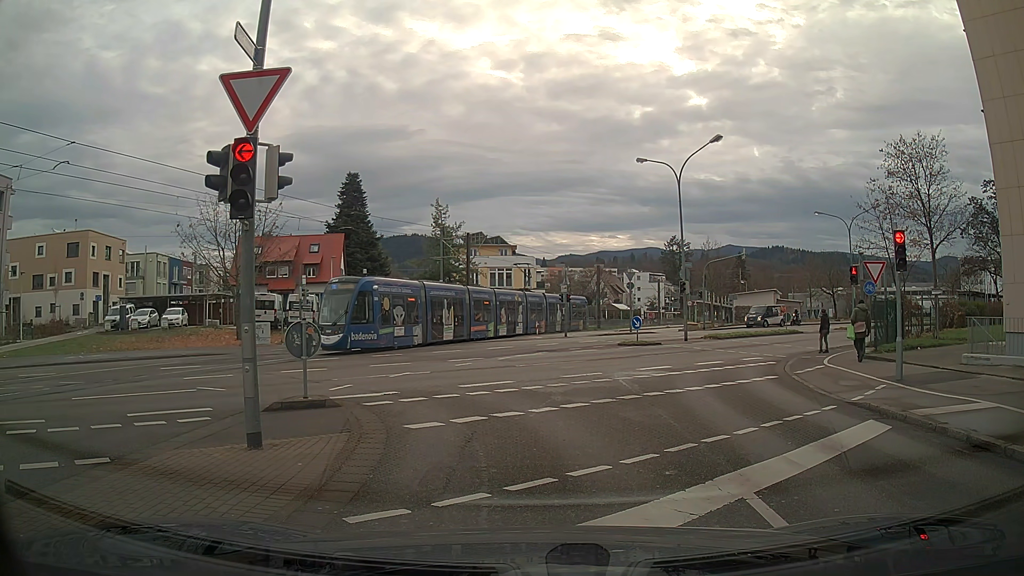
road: residential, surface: asphalt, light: Day
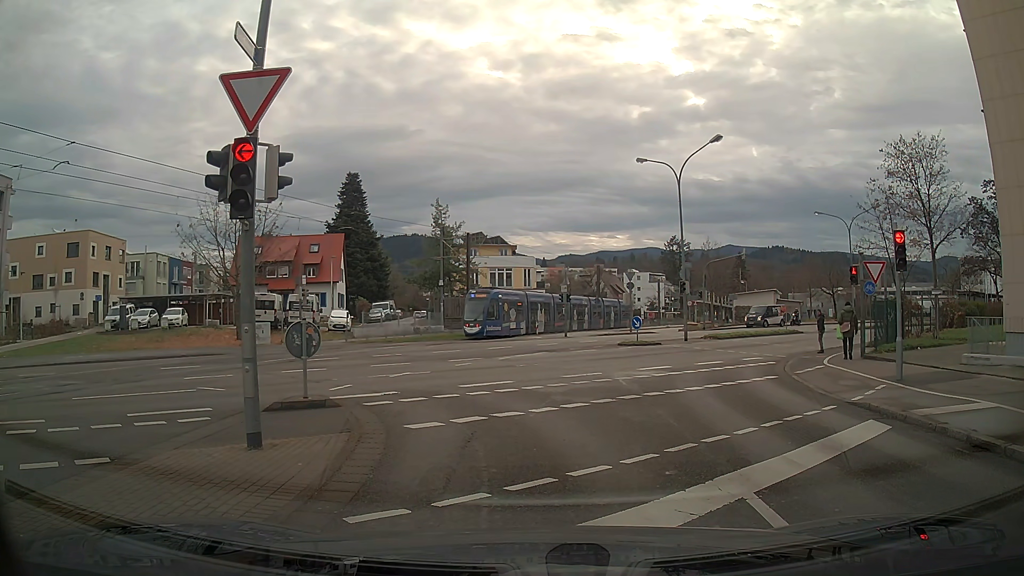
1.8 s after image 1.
(0.0, 0.0) m; 0°
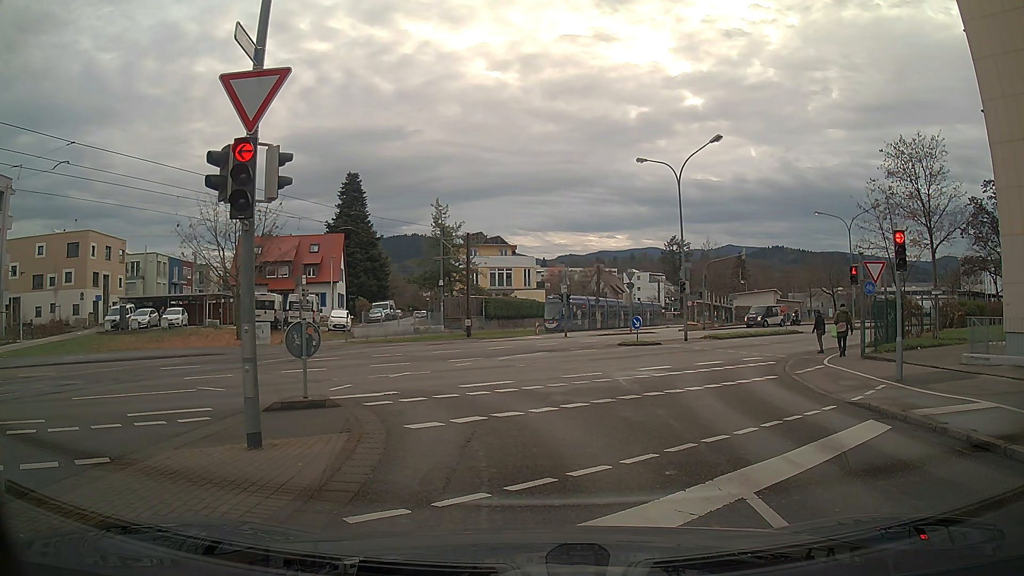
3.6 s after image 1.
(0.0, 0.0) m; 0°
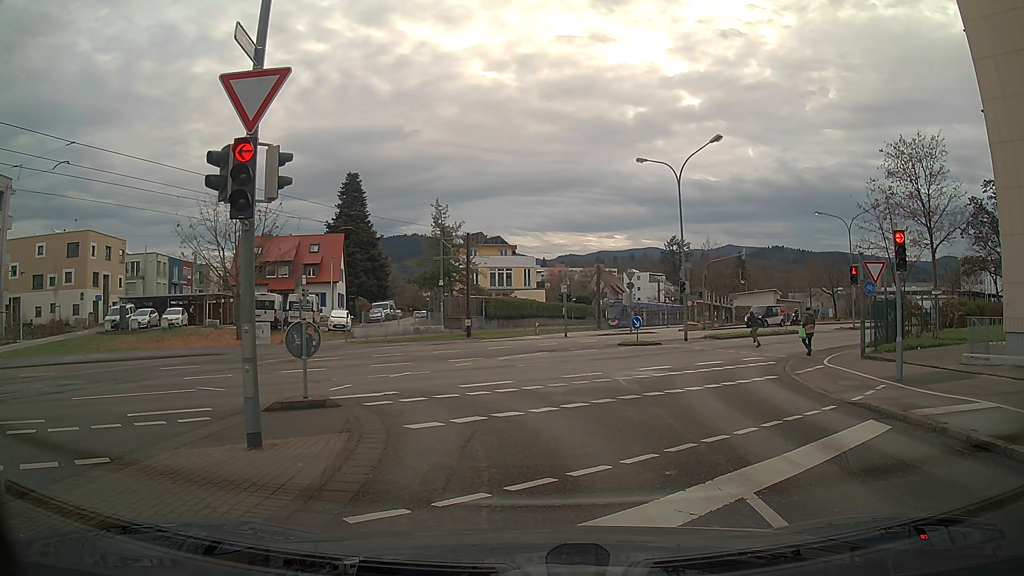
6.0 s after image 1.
(0.0, 0.0) m; 0°
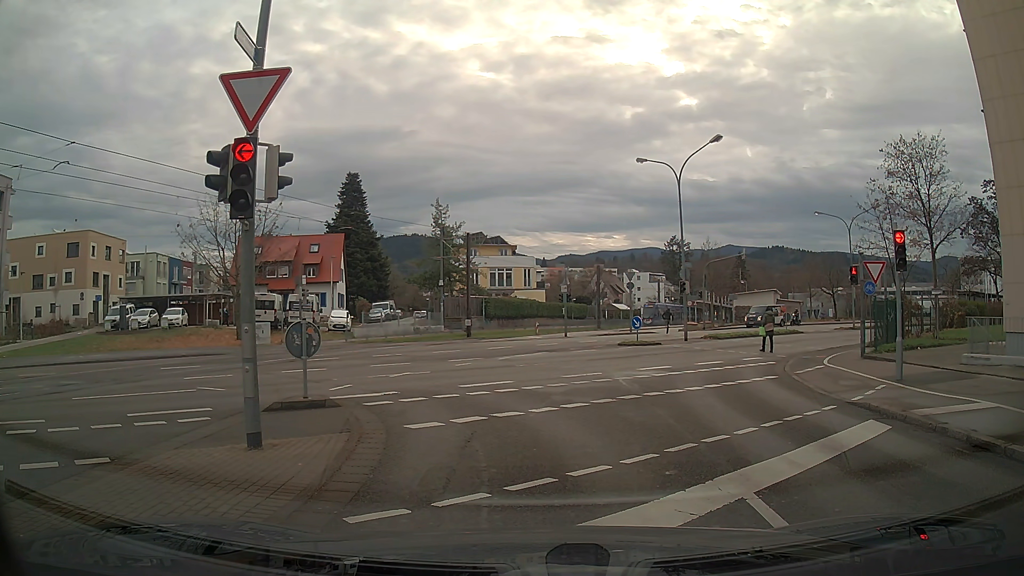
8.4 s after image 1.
(0.0, 0.0) m; 0°
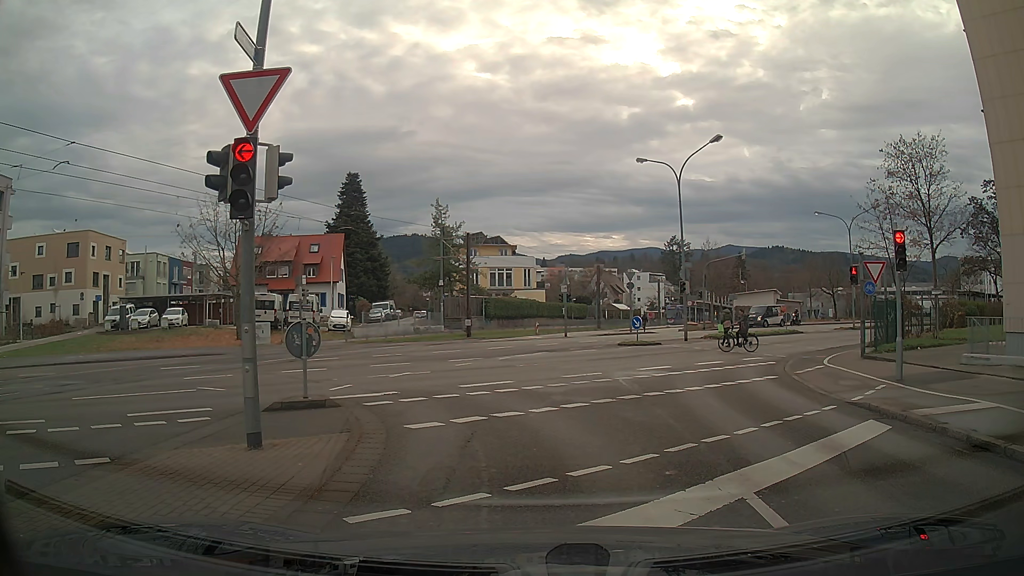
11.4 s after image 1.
(0.0, 0.0) m; 0°
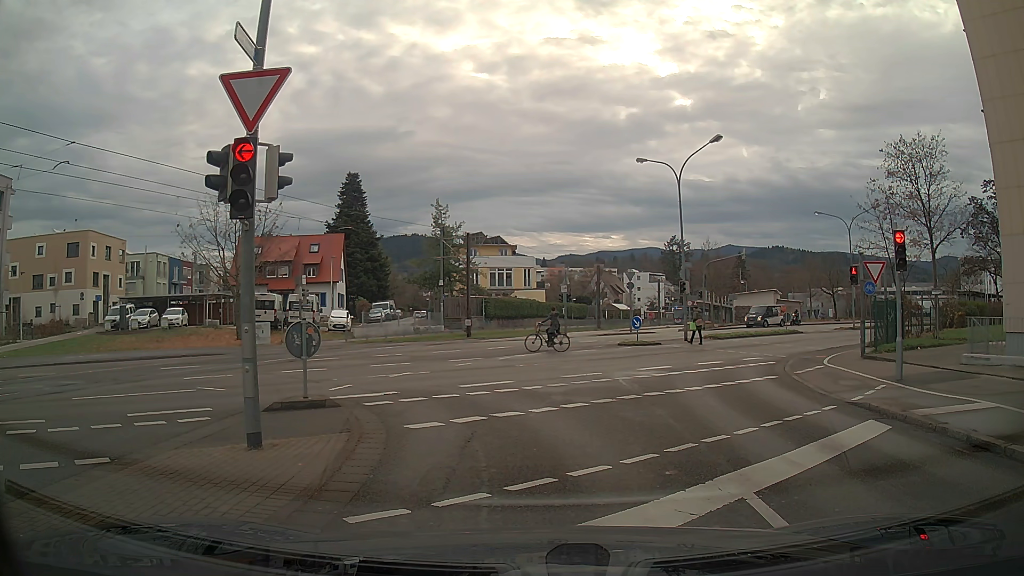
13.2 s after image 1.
(0.0, 0.0) m; 0°
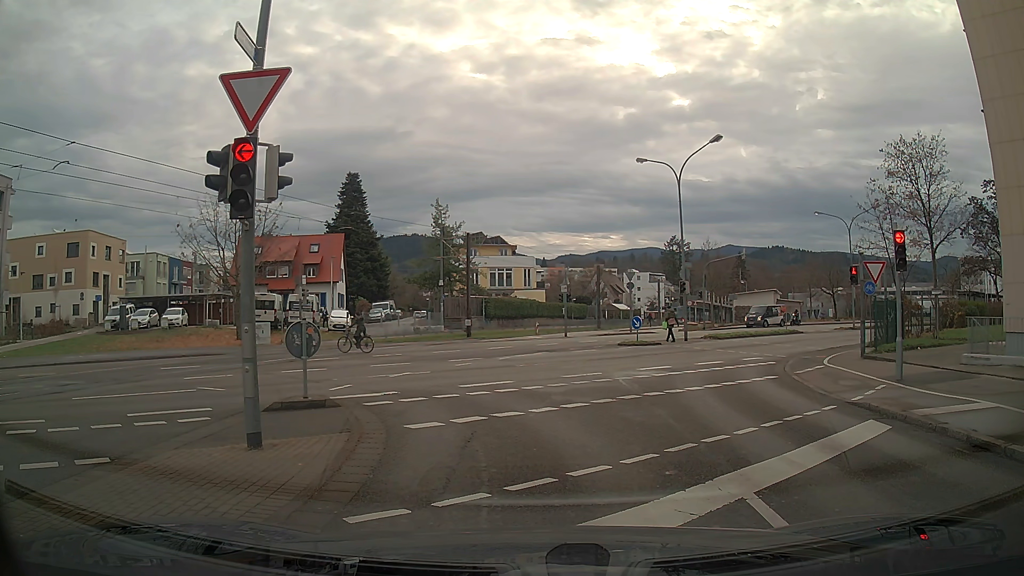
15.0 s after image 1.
(0.0, 0.0) m; 0°
